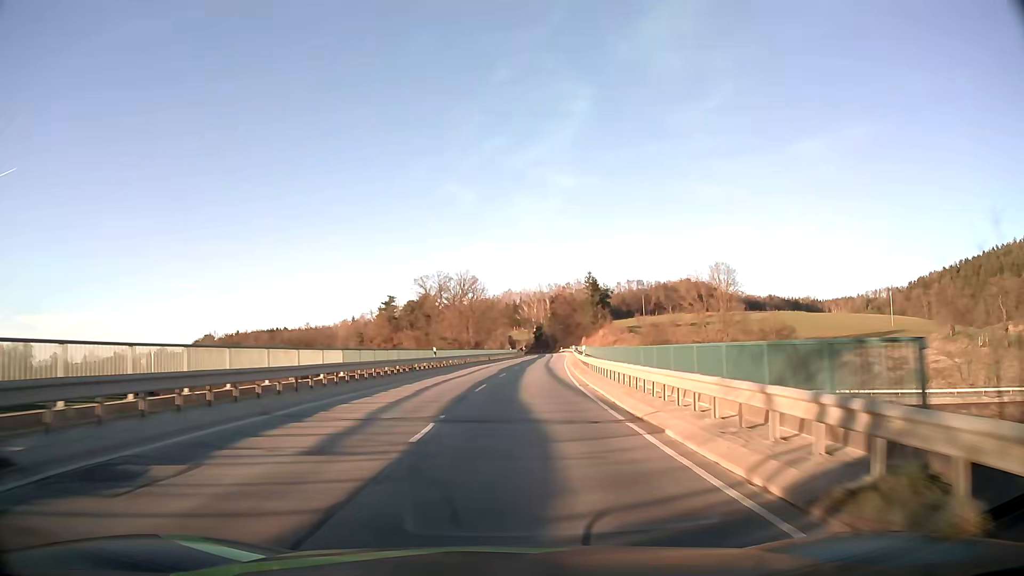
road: secondary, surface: asphalt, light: Day
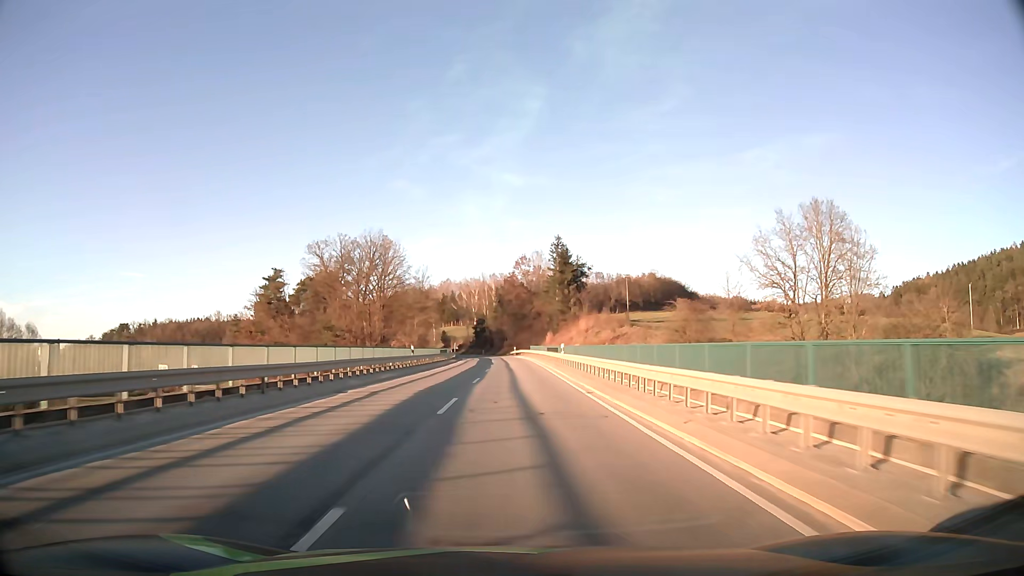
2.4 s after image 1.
(+2.9, +56.5) m; +5°
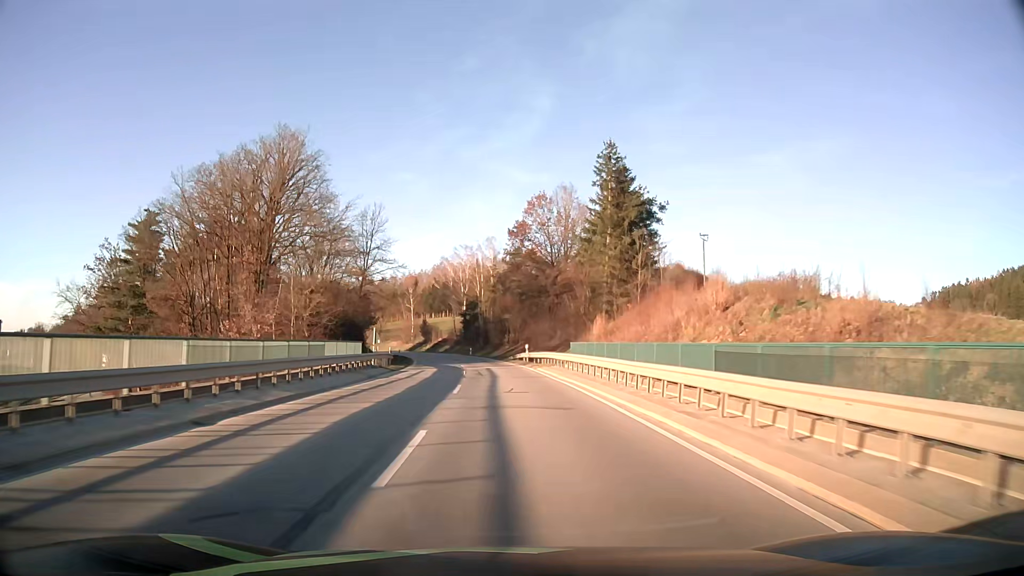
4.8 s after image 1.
(+0.1, +55.0) m; 0°
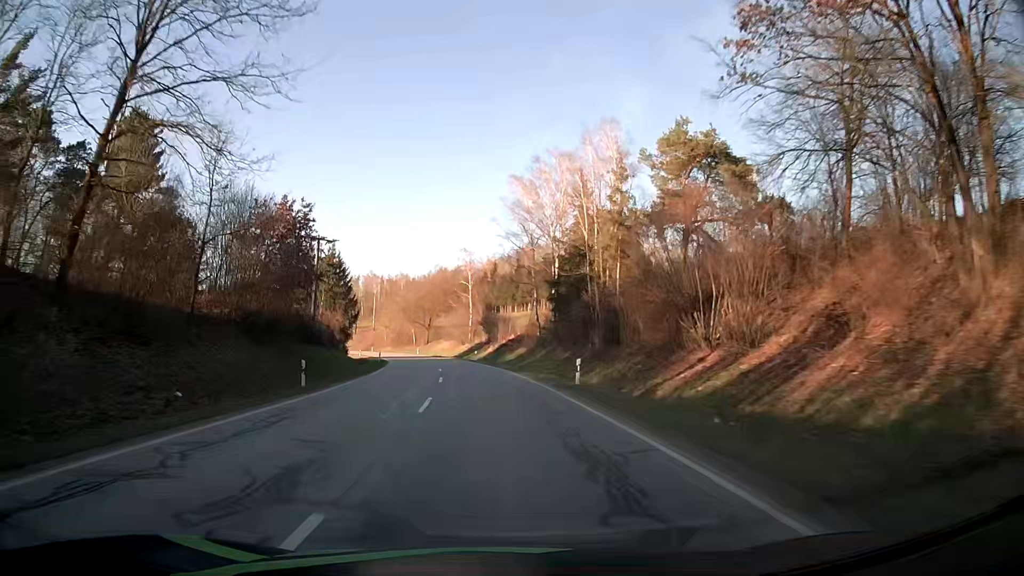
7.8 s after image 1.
(-3.4, +64.9) m; -8°
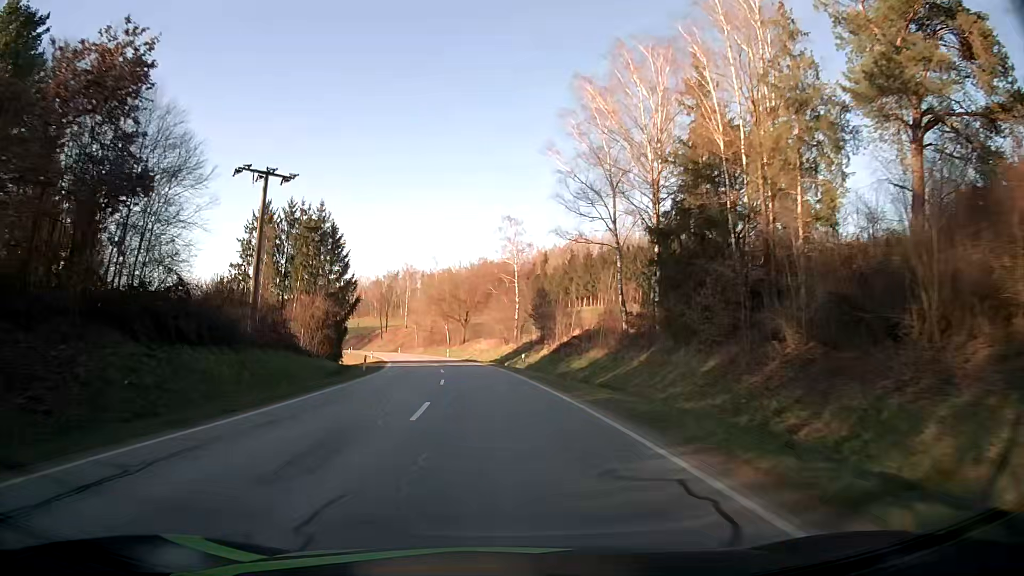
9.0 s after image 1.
(-0.8, +25.6) m; -4°
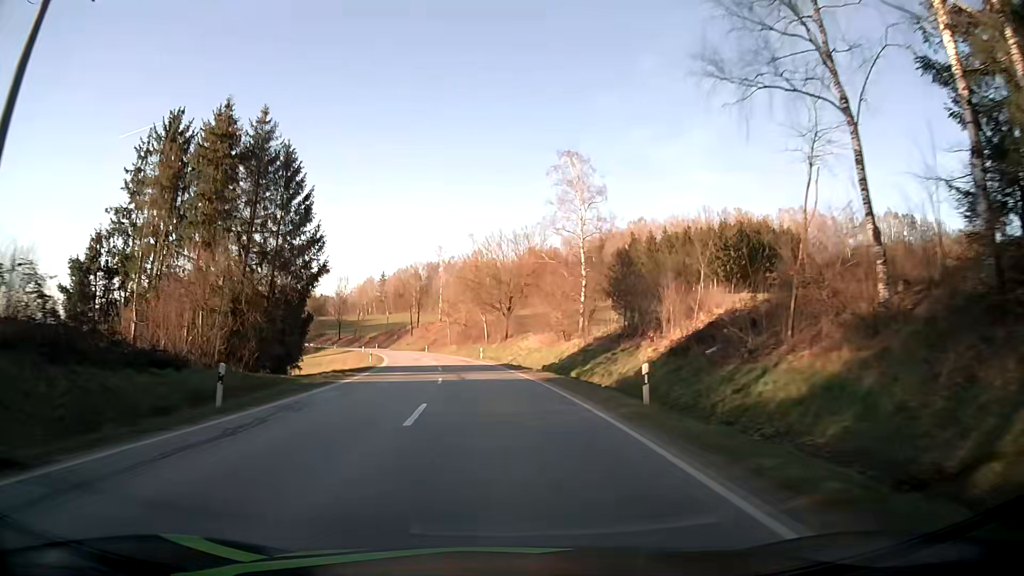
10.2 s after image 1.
(-0.9, +25.5) m; -4°
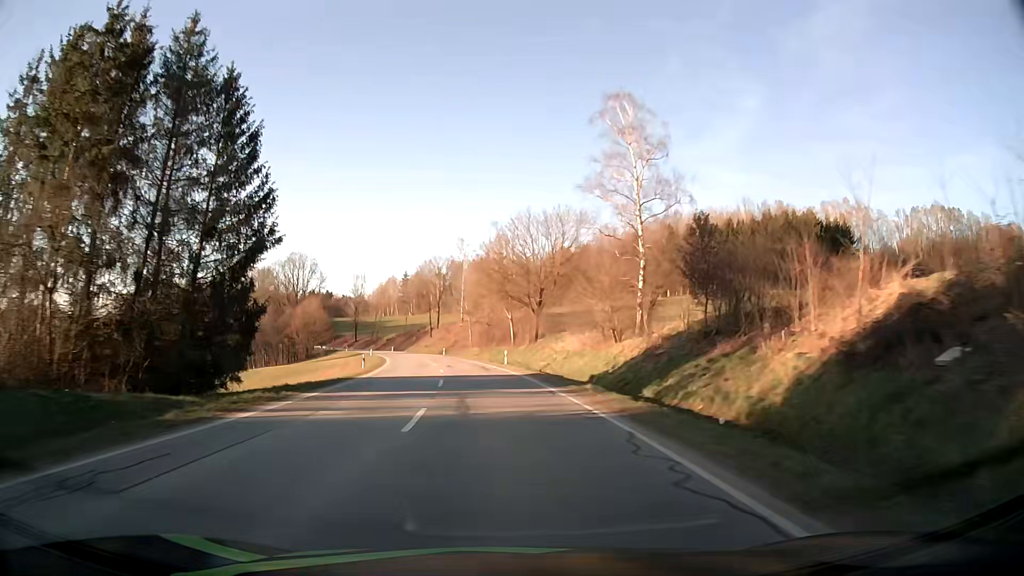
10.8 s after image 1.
(-0.2, +12.8) m; -2°
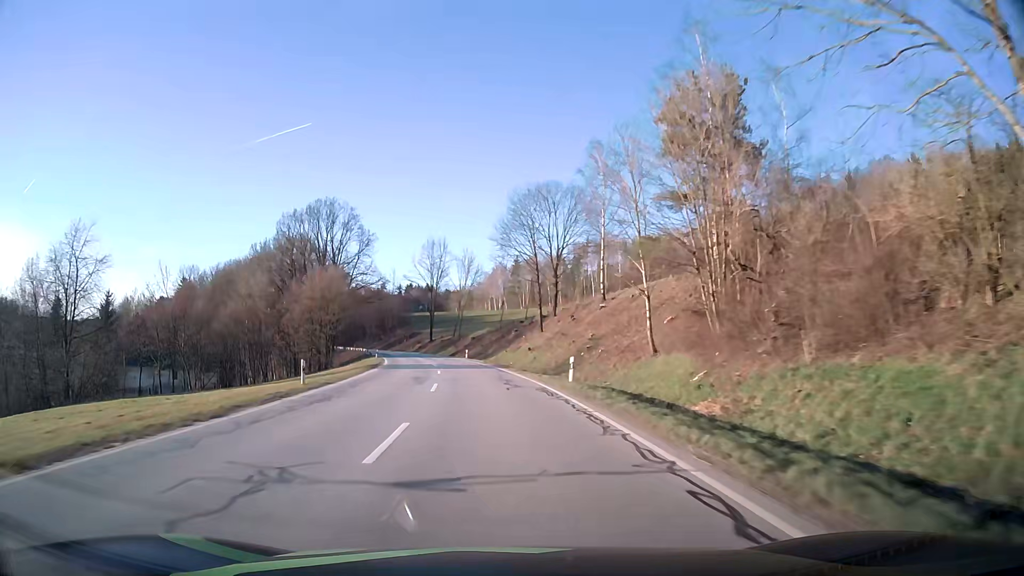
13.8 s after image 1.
(-6.4, +63.6) m; -11°
(0, +10) (-1, +20) (-1, +30) (-2, +40) (-3, +50) (-5, +60) (-7, +70) (-9, +79) (-12, +89) (-14, +99) m
